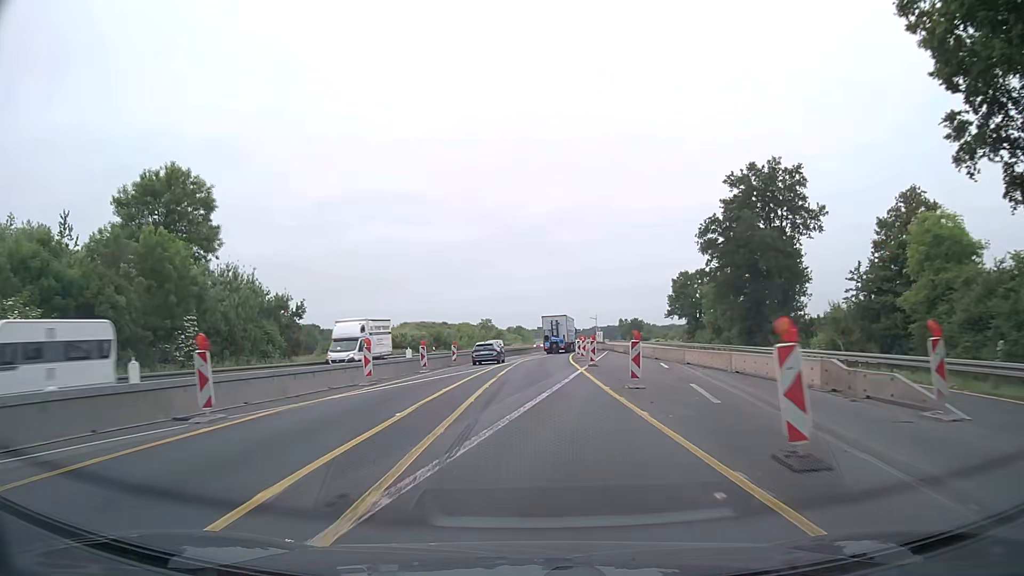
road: motorway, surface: asphalt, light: Day
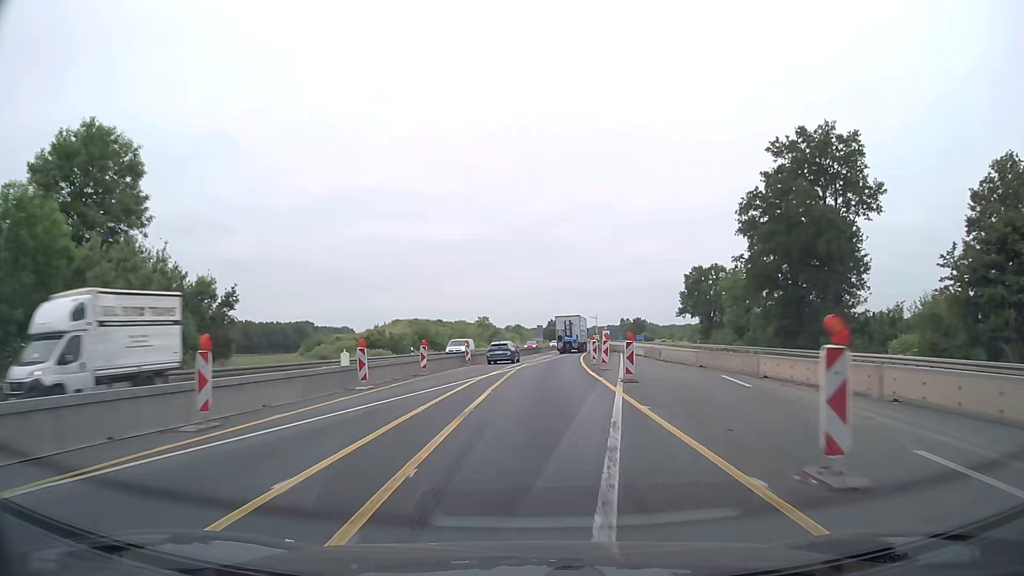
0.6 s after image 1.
(-0.1, +12.5) m; -1°
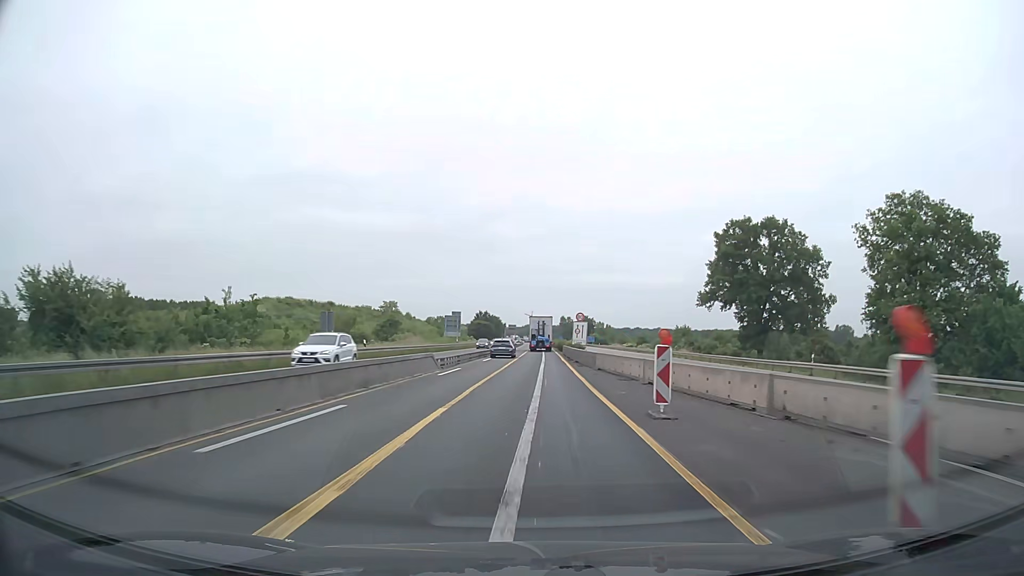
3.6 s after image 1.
(+3.7, +62.4) m; +6°
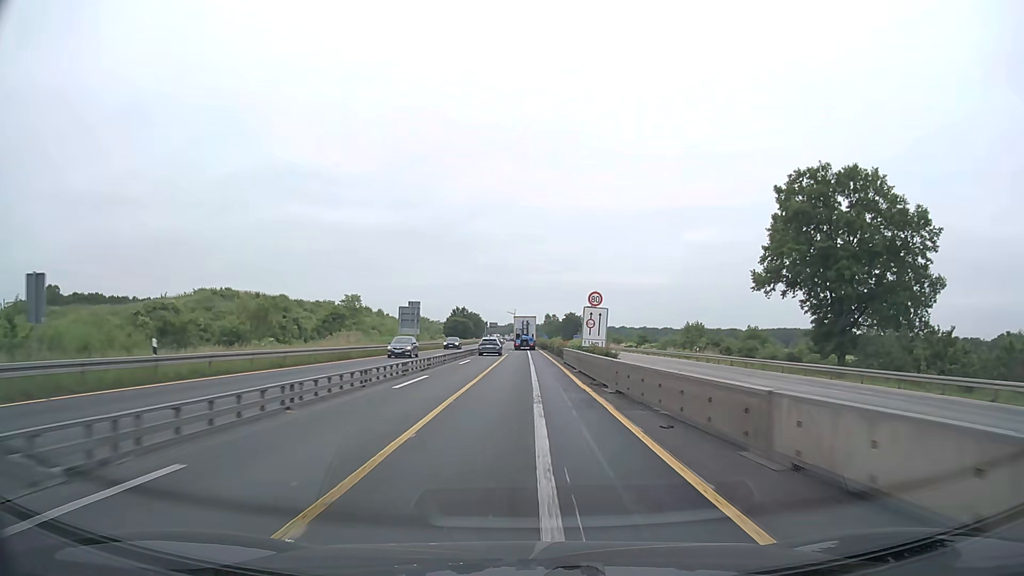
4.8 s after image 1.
(+0.4, +25.1) m; +2°
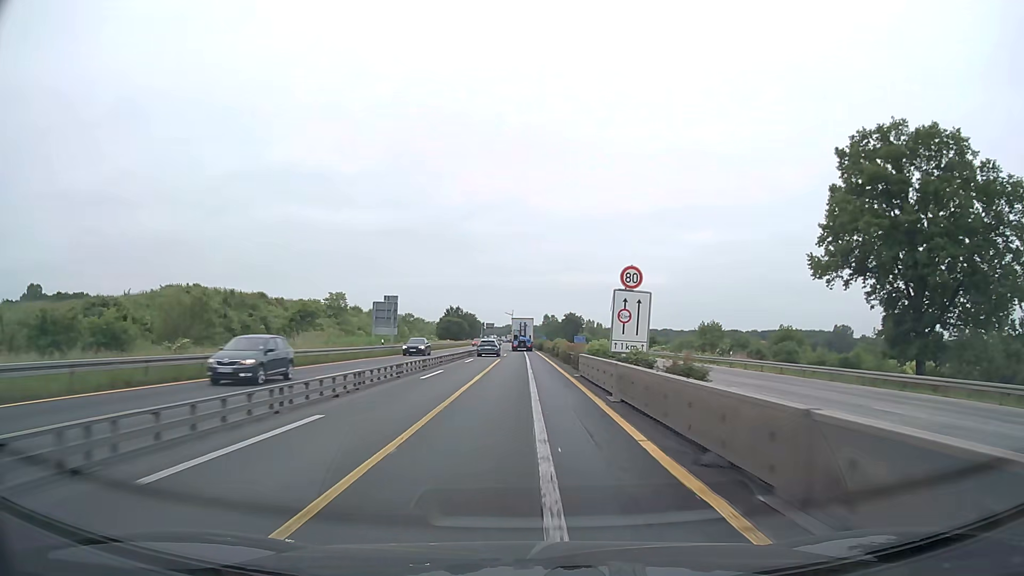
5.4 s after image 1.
(0.0, +12.5) m; 0°
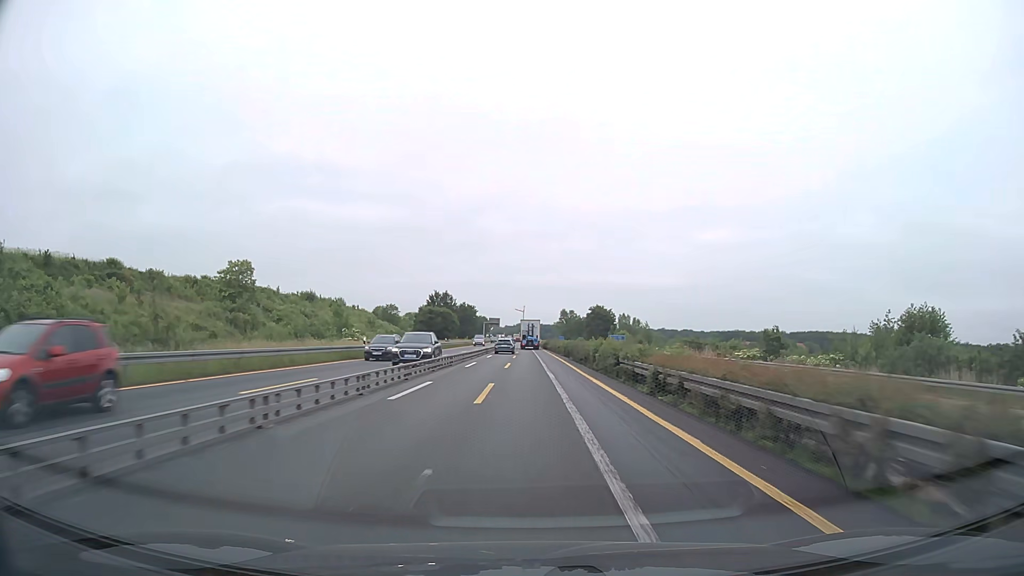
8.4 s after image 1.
(-0.8, +62.8) m; -1°
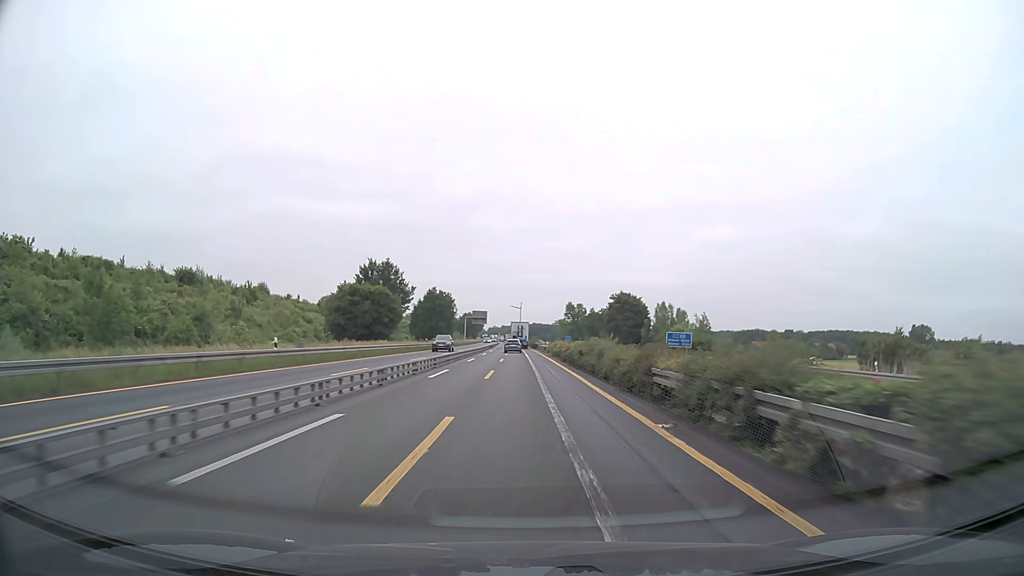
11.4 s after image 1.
(+0.5, +62.8) m; 0°
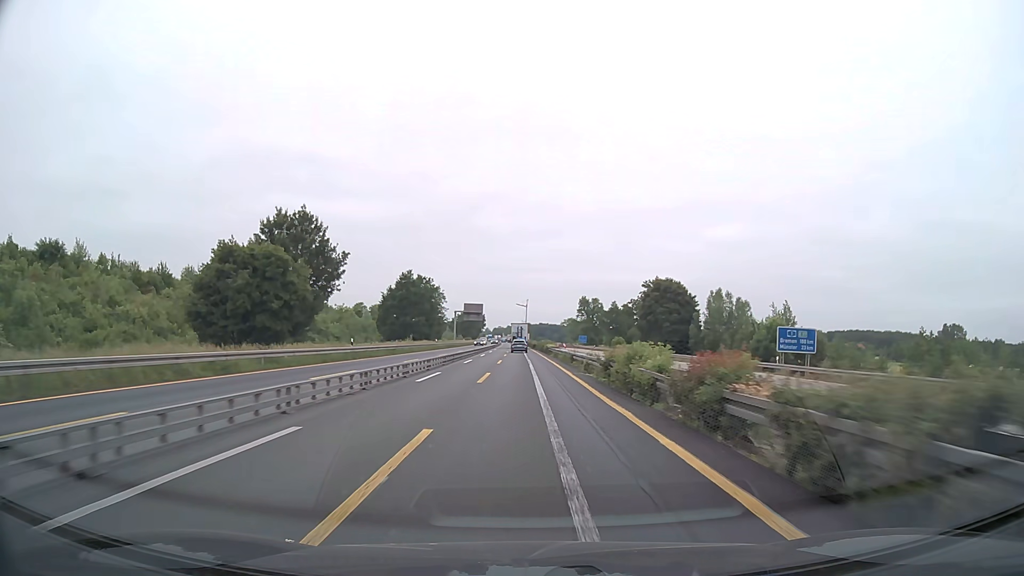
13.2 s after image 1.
(-0.1, +37.7) m; 0°
(0, +10) (0, +20) (0, +30) (0, +40) (0, +50) (0, +60) (-1, +70) (-1, +80) (-1, +90) (-1, +100) m
